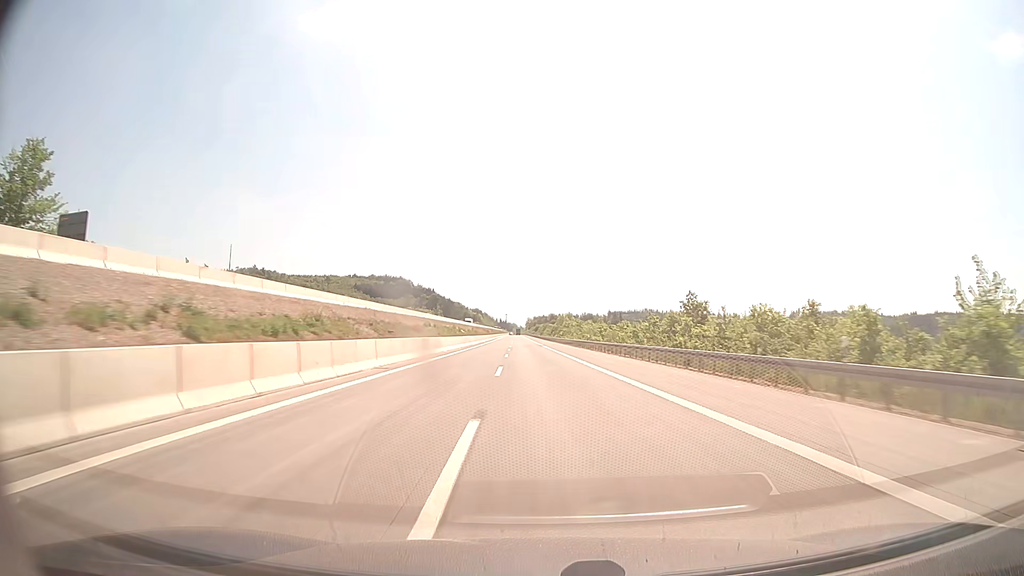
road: motorway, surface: concrete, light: Day
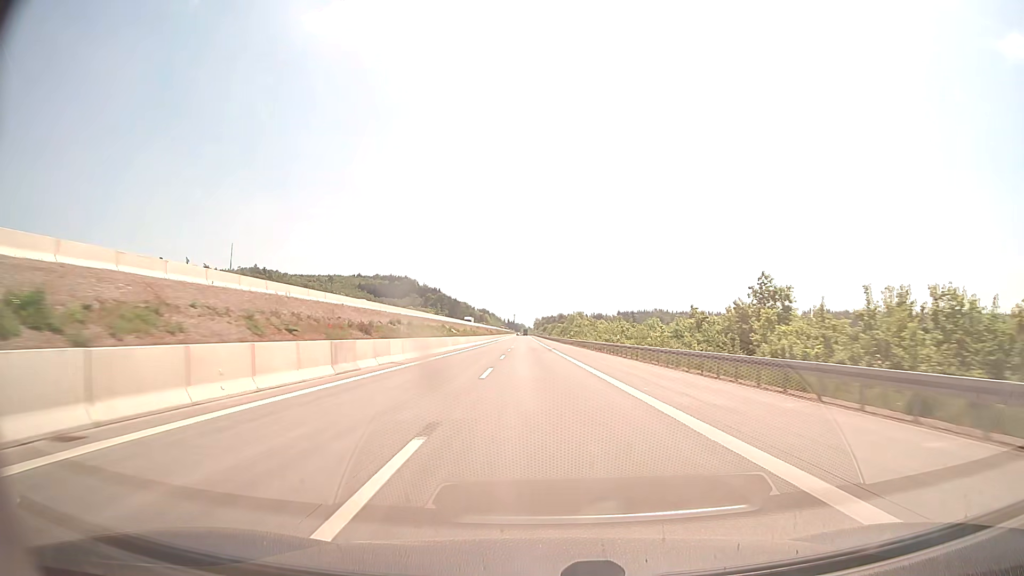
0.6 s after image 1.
(-0.1, +19.8) m; -1°
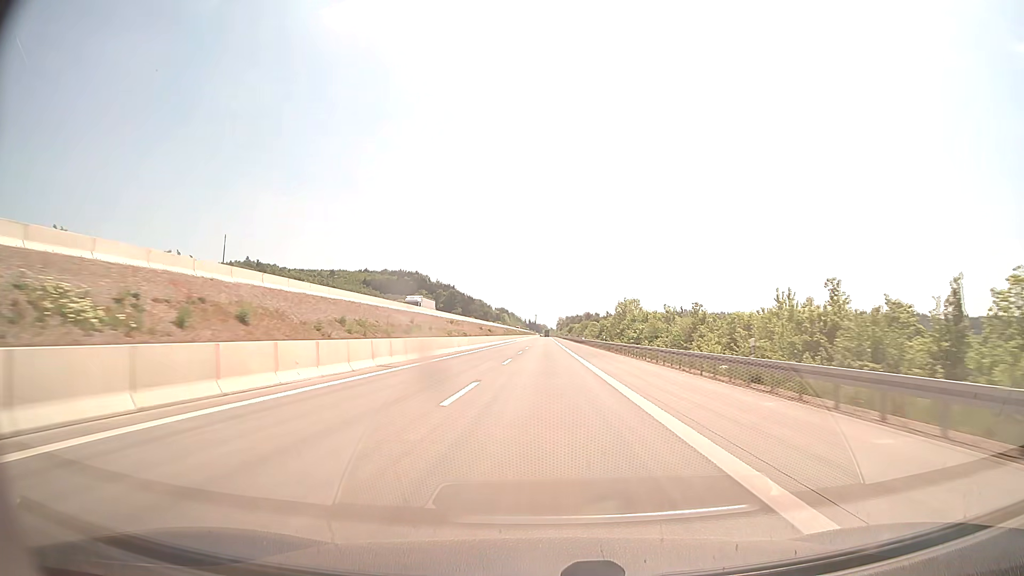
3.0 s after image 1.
(-1.9, +79.2) m; -2°
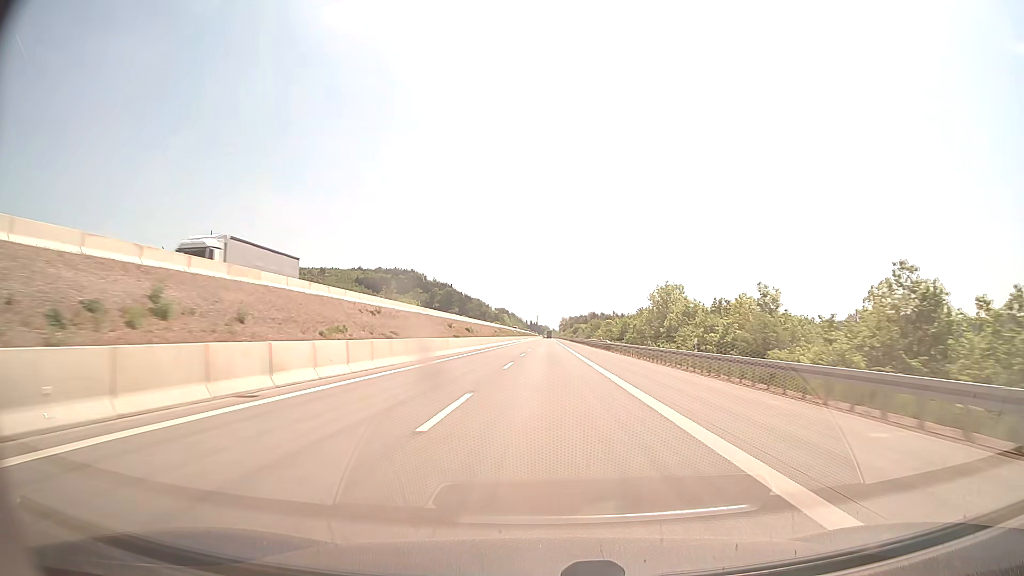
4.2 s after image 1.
(0.0, +39.6) m; 0°
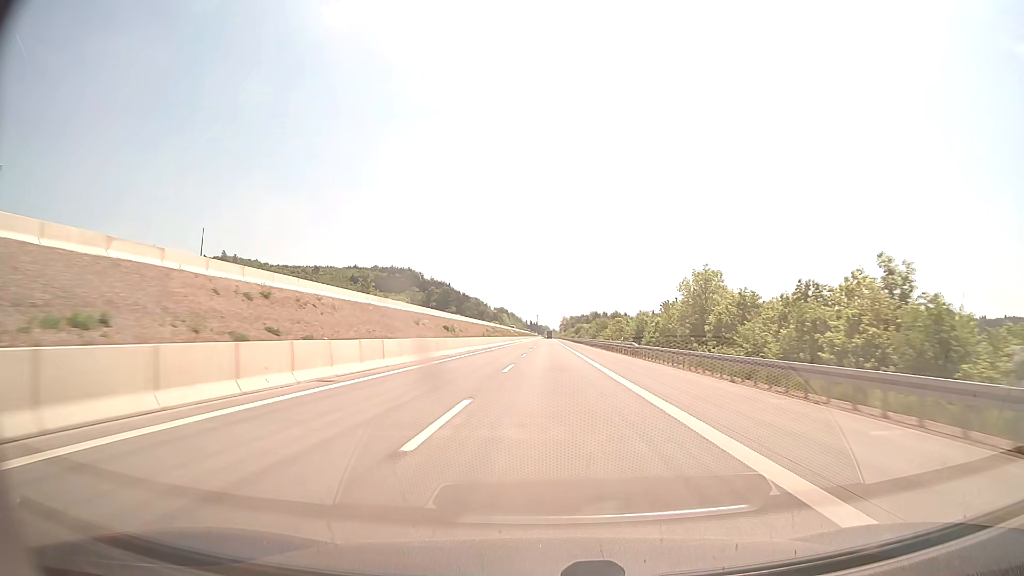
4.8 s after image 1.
(0.0, +19.8) m; 0°
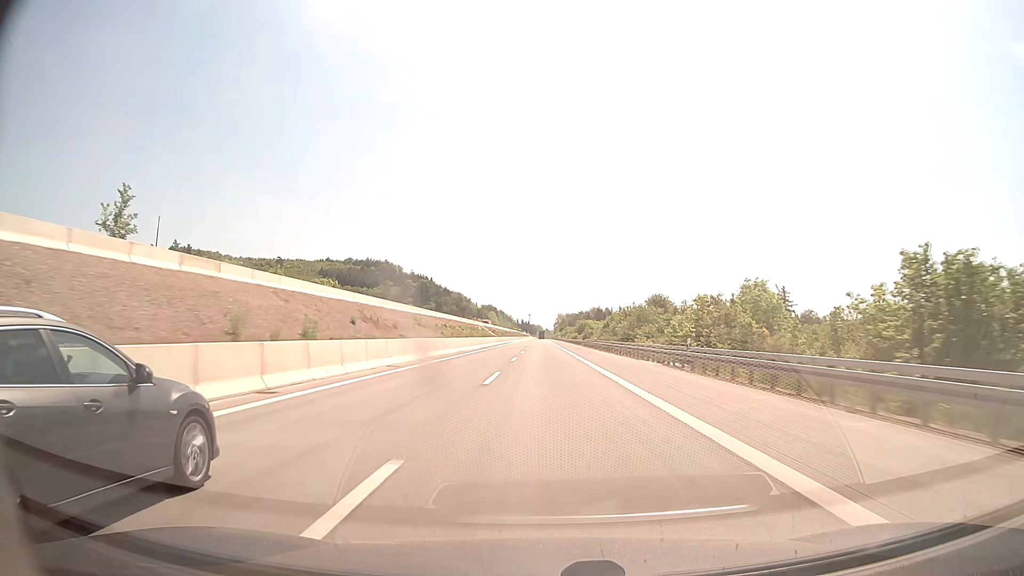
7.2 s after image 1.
(+0.4, +79.2) m; +1°
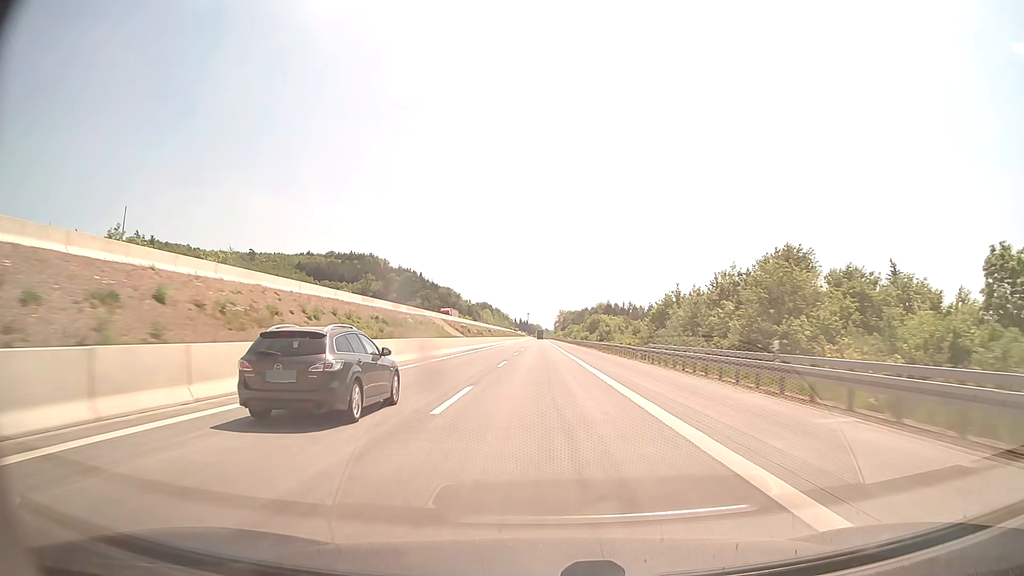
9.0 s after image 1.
(+0.1, +59.5) m; 0°
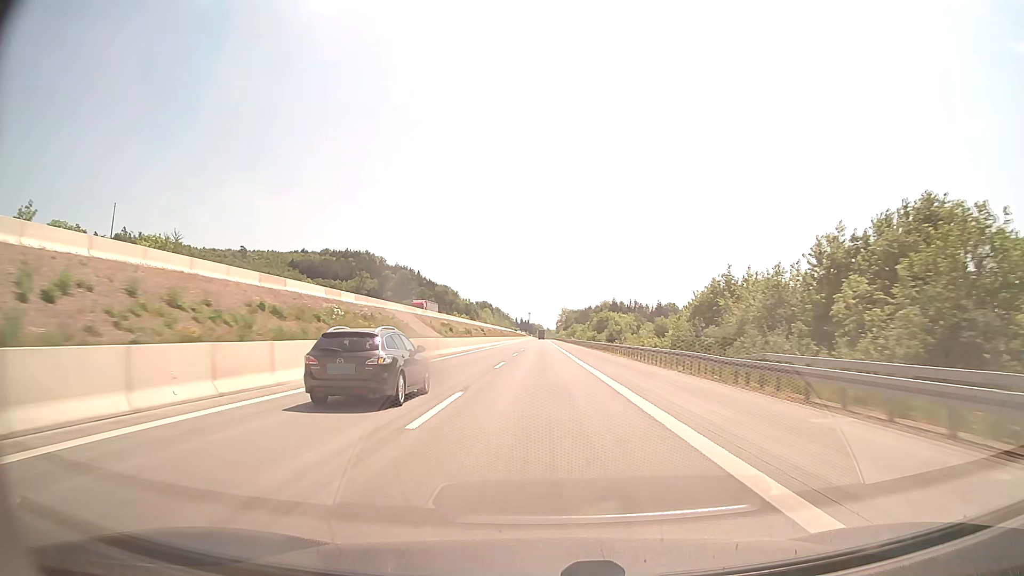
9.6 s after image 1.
(0.0, +19.8) m; 0°
(0, +10) (0, +20) (0, +30) (0, +40) (0, +50) (0, +60) (0, +70) (0, +80) (0, +90) (0, +100) m
